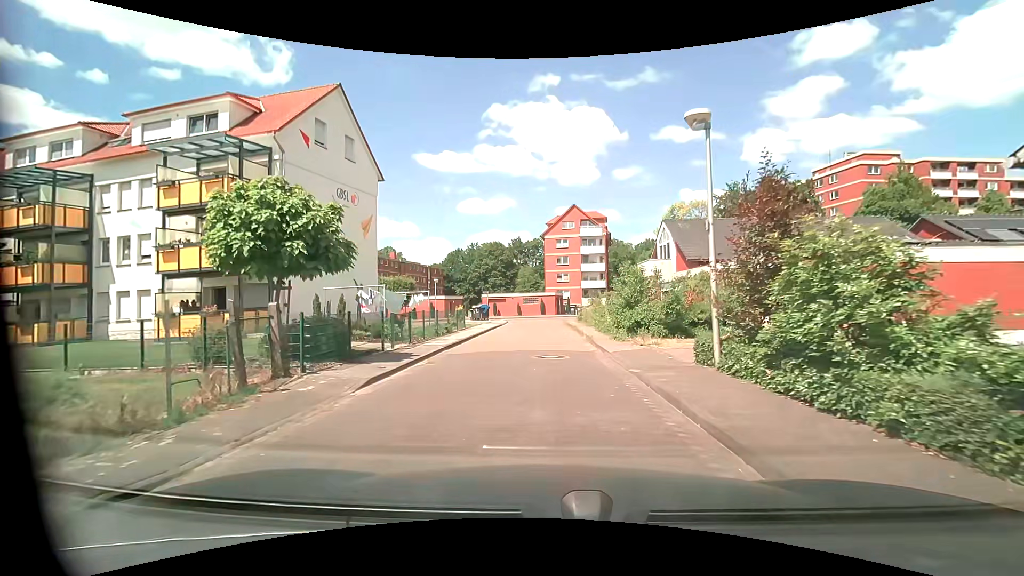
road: residential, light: Day
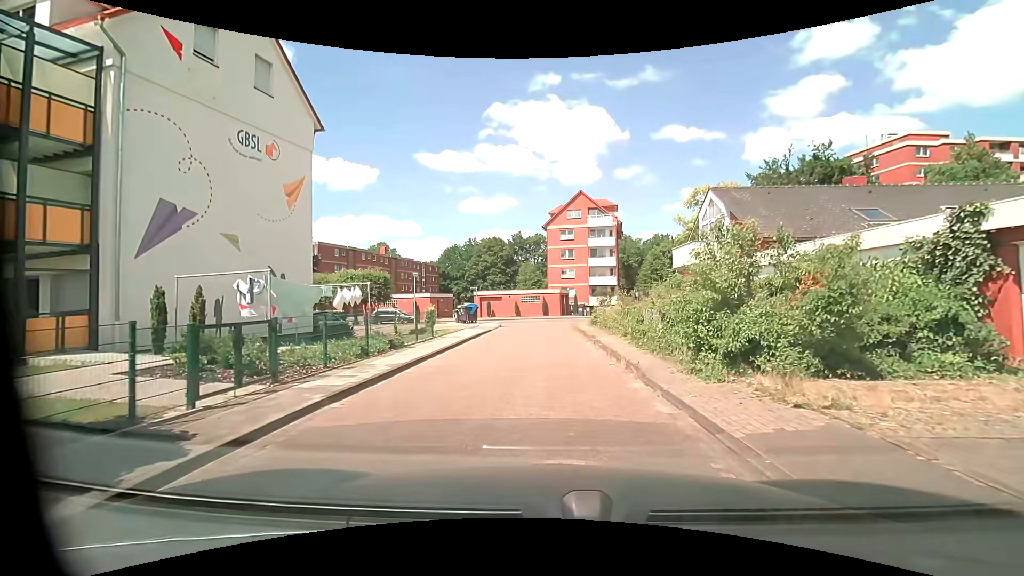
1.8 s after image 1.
(0.0, +9.1) m; 0°
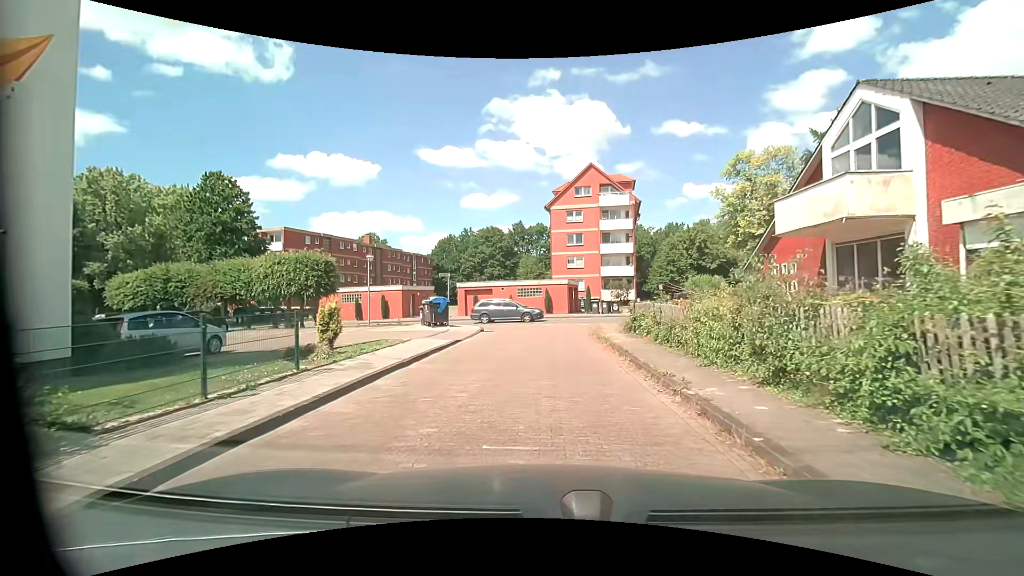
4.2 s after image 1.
(-0.1, +11.6) m; -1°
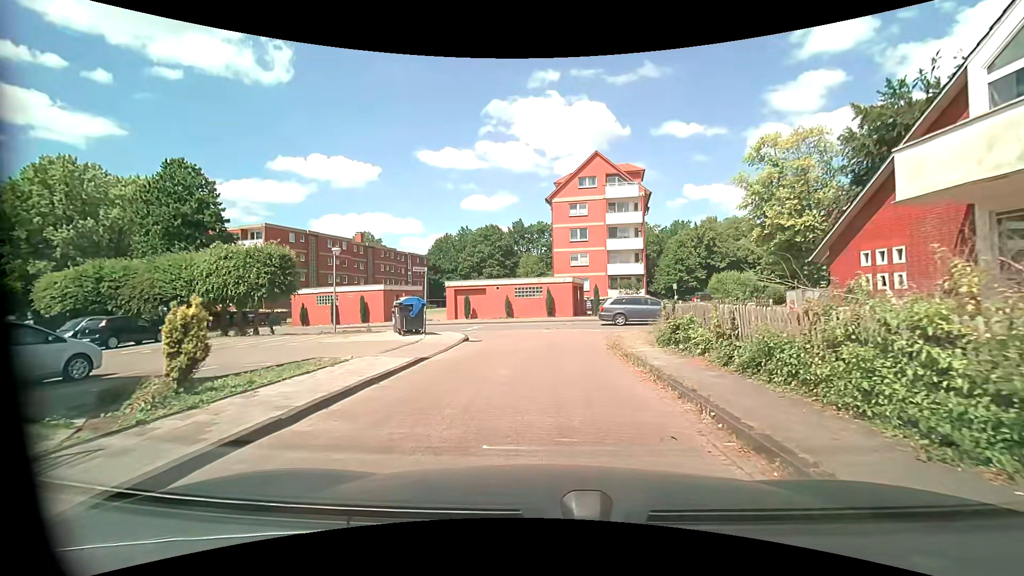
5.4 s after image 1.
(+0.1, +5.1) m; -1°
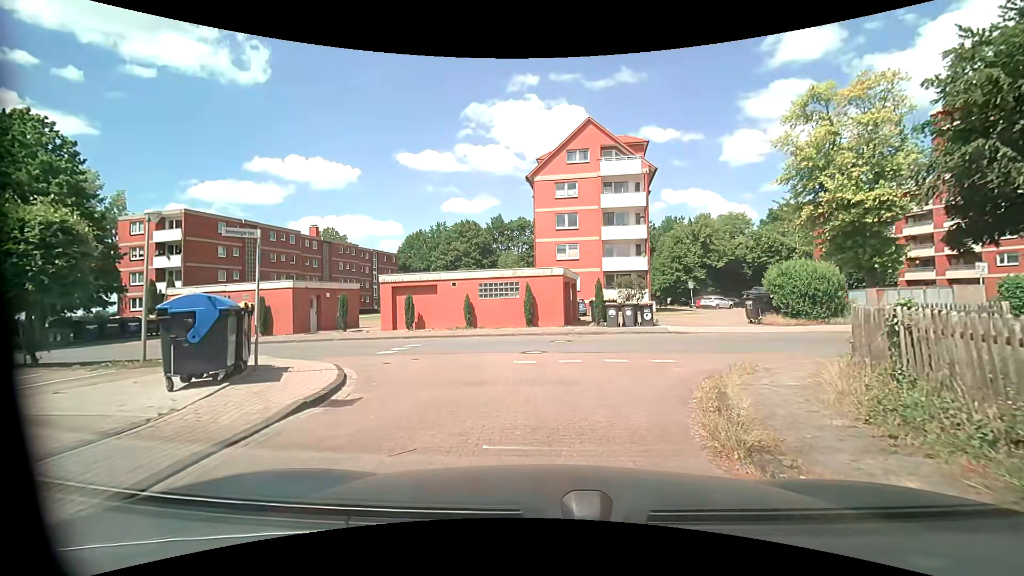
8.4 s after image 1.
(+0.4, +10.9) m; +2°
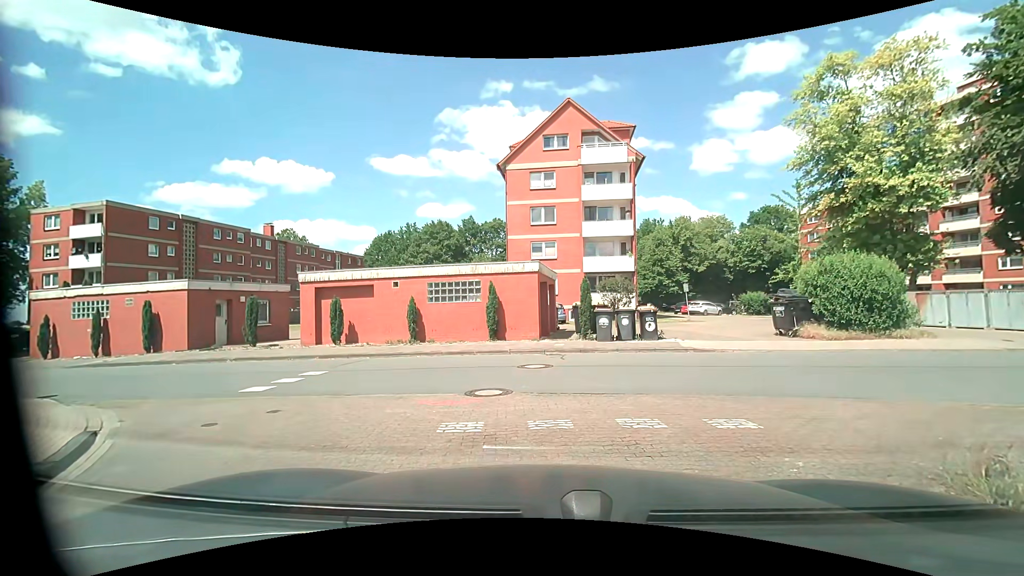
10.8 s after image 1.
(+0.2, +5.4) m; +3°
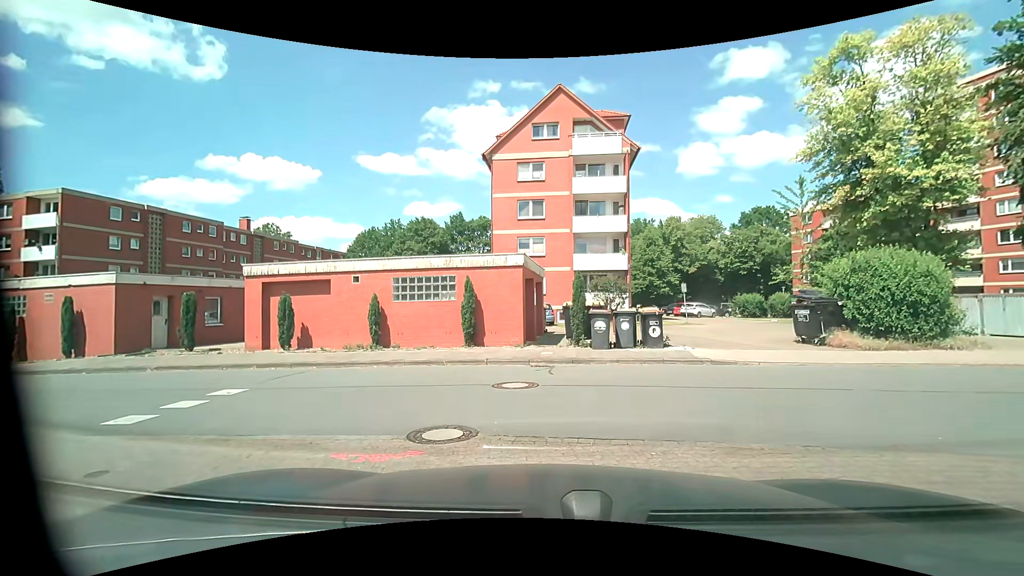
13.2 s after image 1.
(0.0, +2.6) m; 0°
